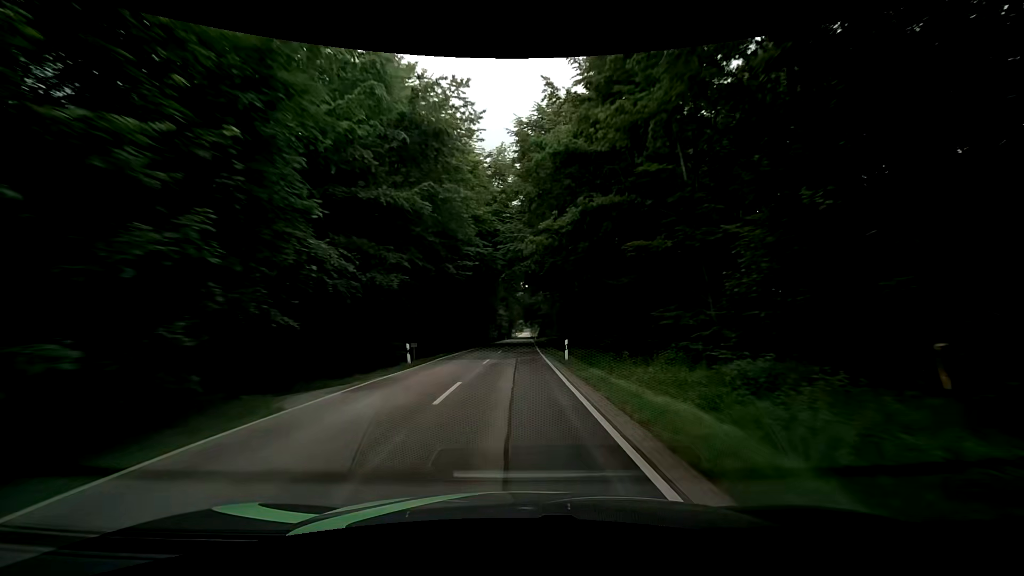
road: secondary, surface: asphalt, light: Day
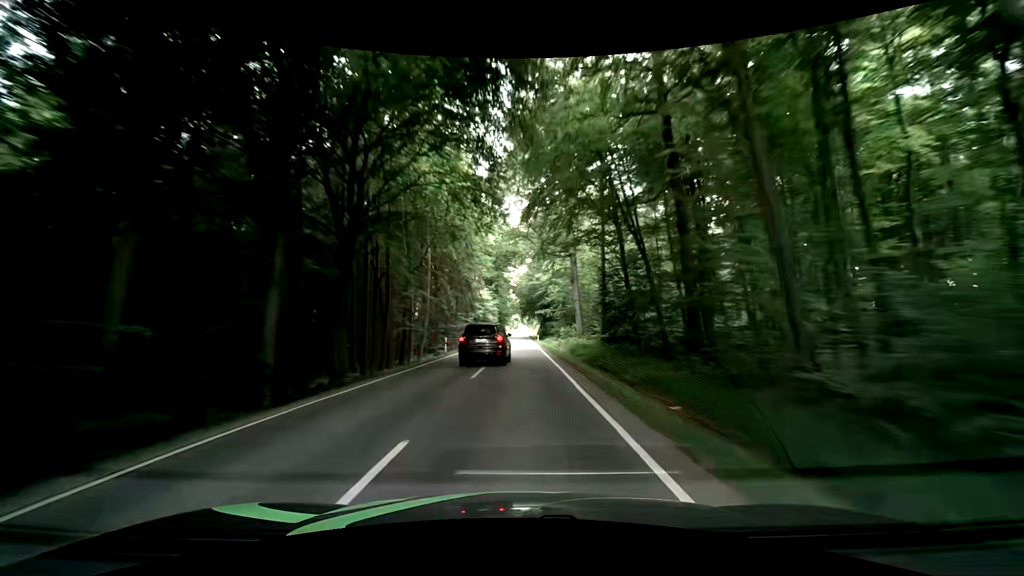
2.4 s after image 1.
(+0.4, +42.1) m; +1°
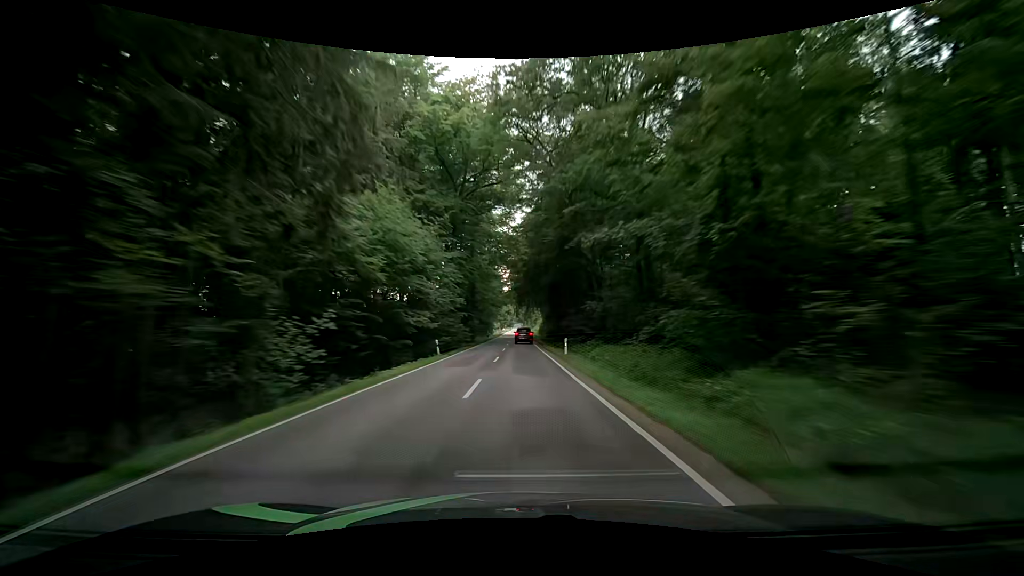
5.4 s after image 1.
(+0.2, +52.5) m; +1°
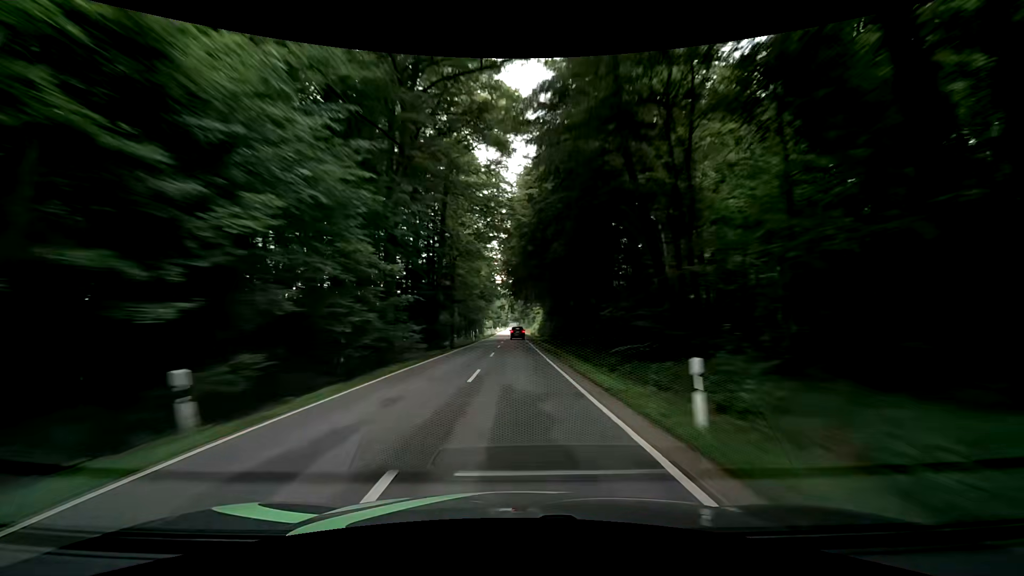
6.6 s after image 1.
(+0.2, +21.5) m; +1°
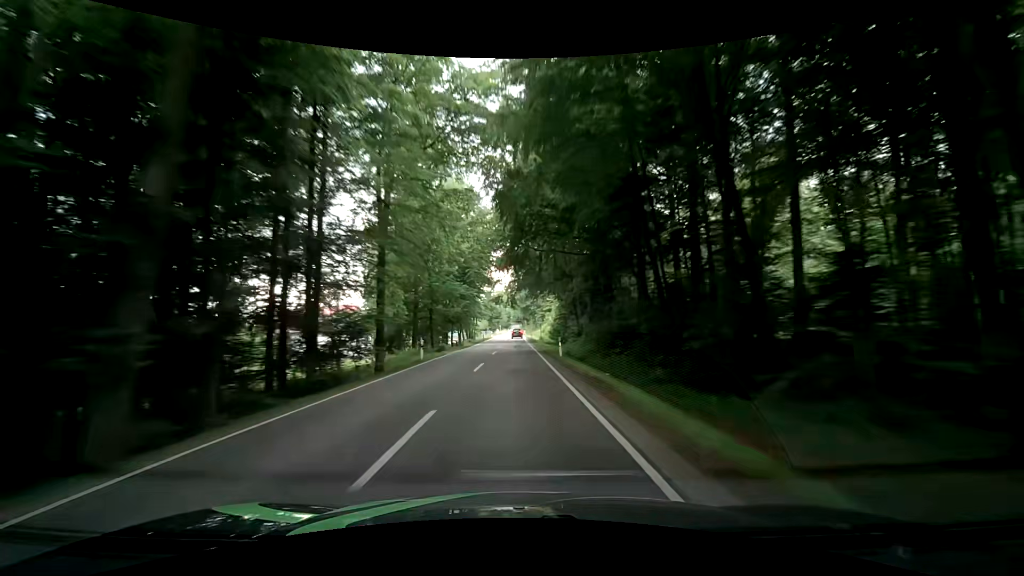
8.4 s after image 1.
(0.0, +32.7) m; 0°
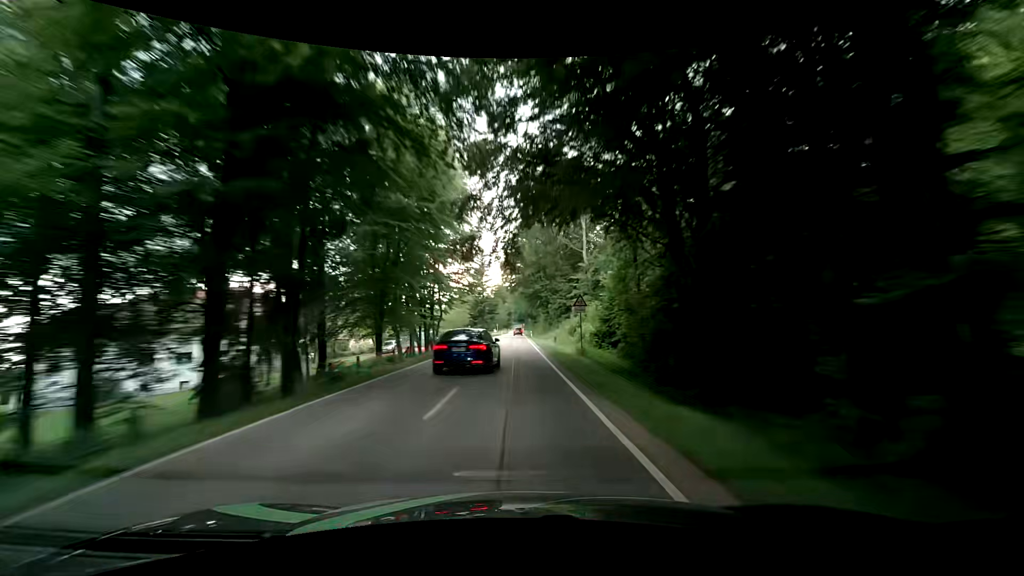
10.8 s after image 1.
(-0.4, +44.6) m; 0°
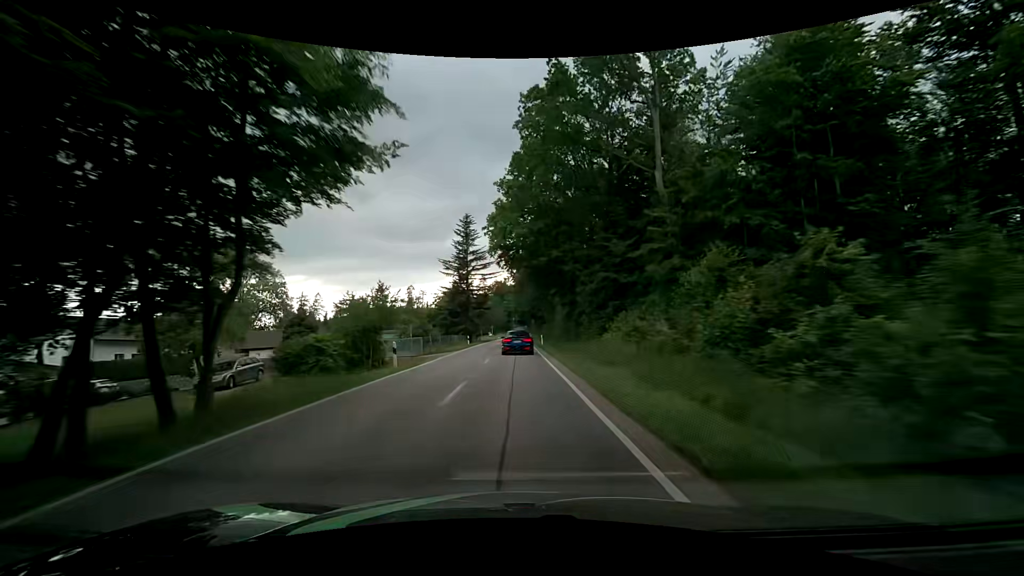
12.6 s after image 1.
(-0.1, +34.4) m; 0°
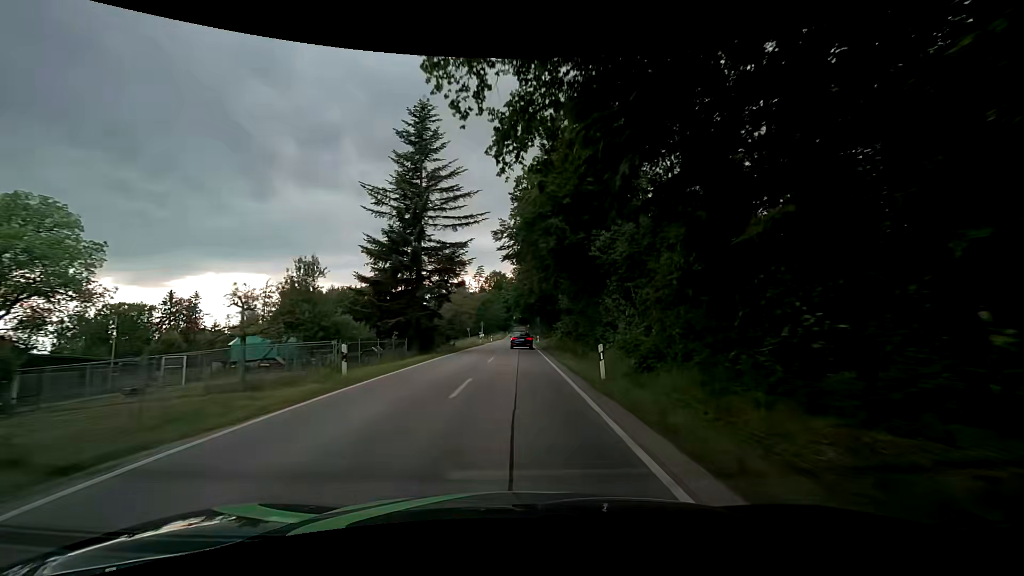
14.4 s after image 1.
(0.0, +35.0) m; 0°
(0, +10) (0, +20) (0, +30) (0, +40) (0, +50) (+1, +60) (+1, +70) (+1, +80) (+1, +90) (+1, +100) m
